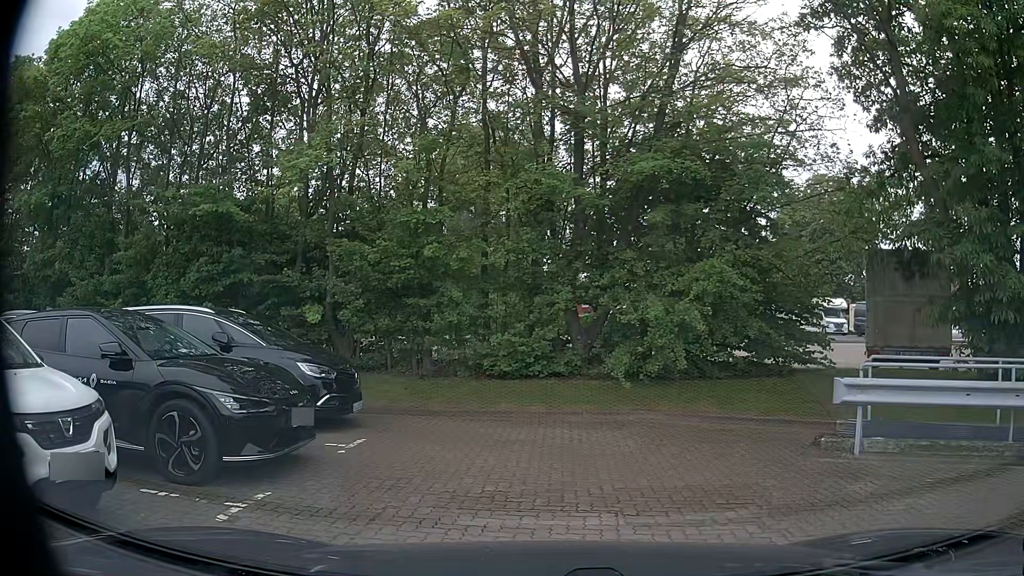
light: Day
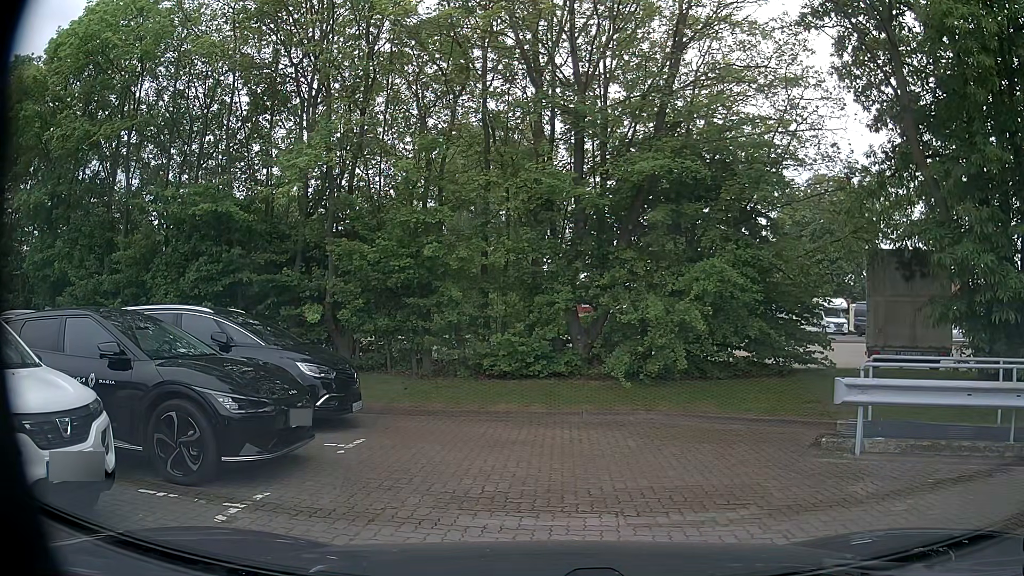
(0.0, 0.0) m; 0°
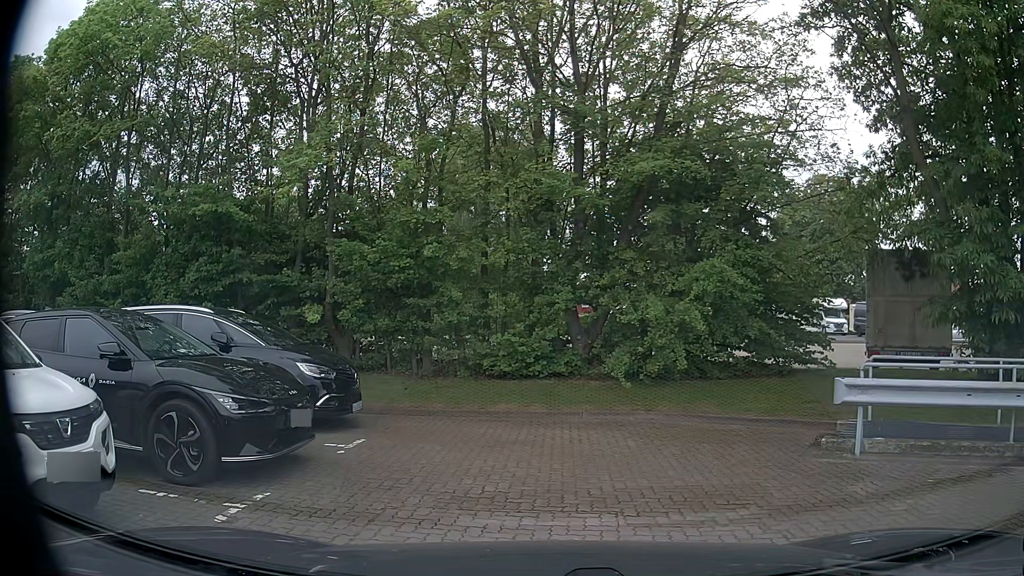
(0.0, 0.0) m; 0°
